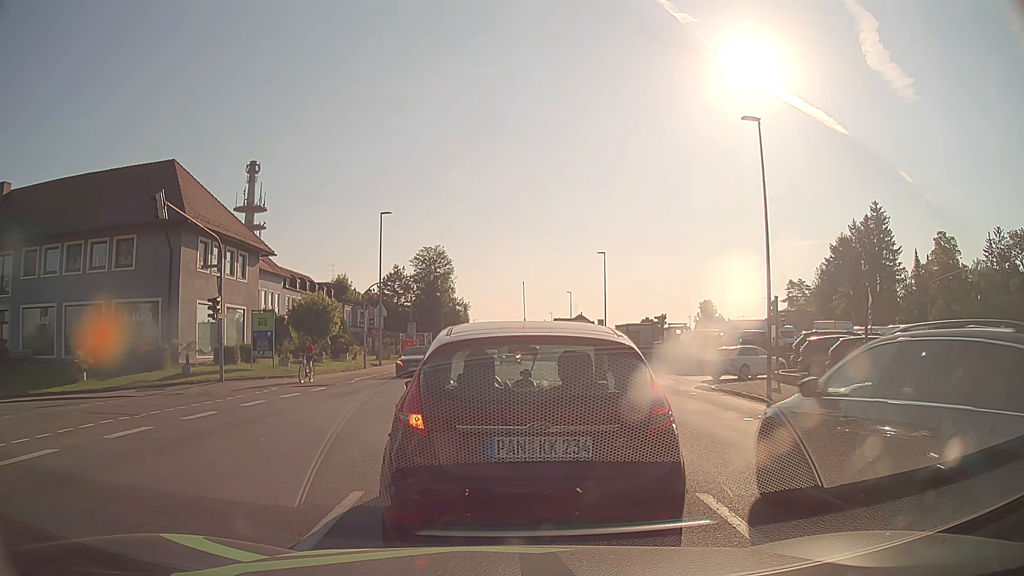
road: tertiary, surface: asphalt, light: Day
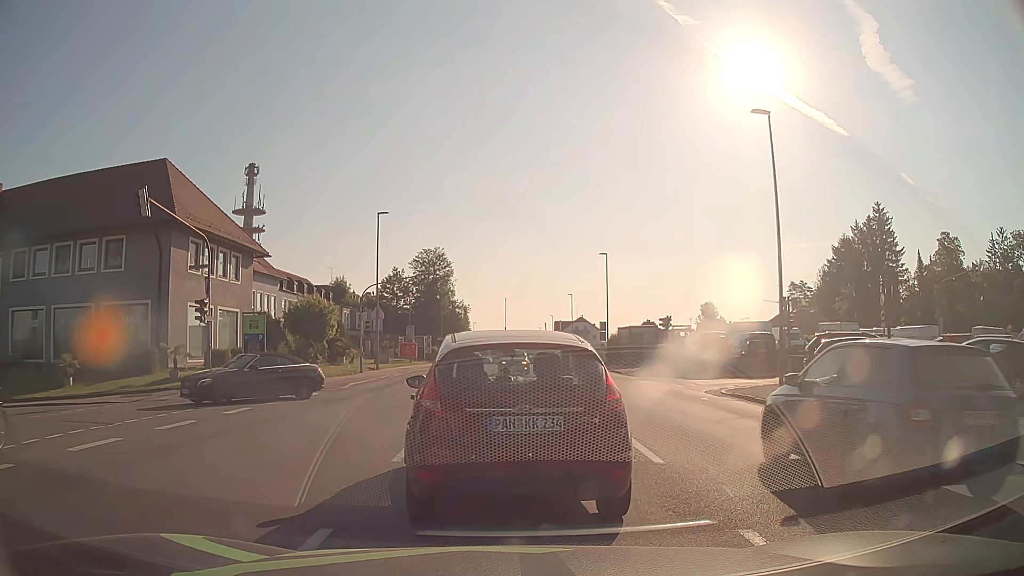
(0.0, +1.2) m; 0°
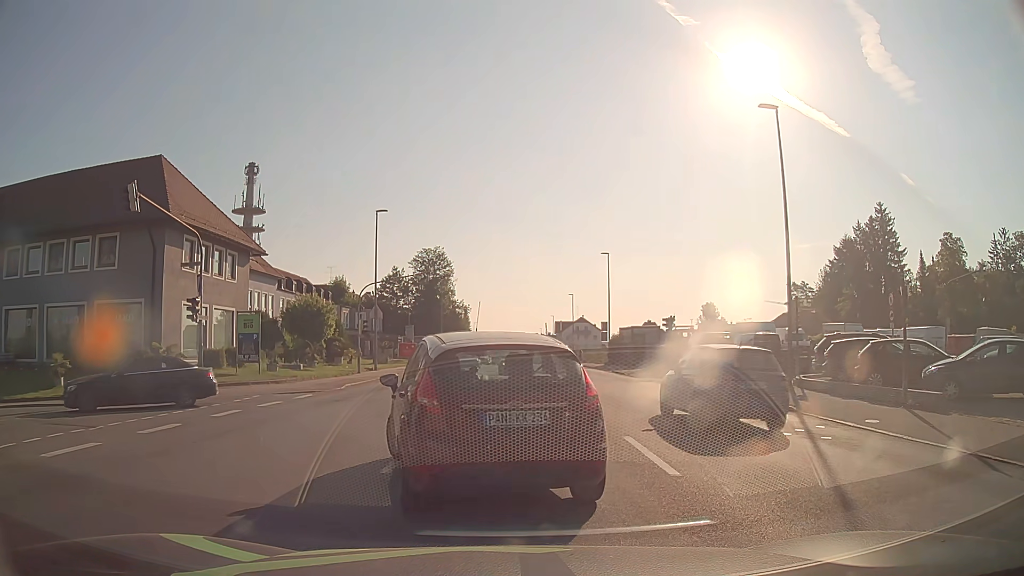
(0.0, +0.7) m; 0°
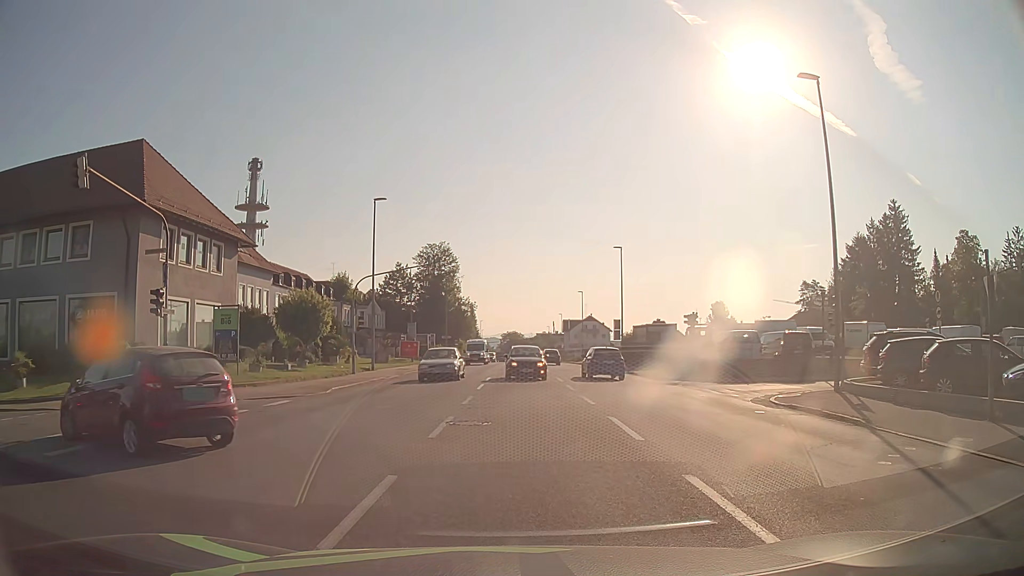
(+0.1, +3.2) m; +1°
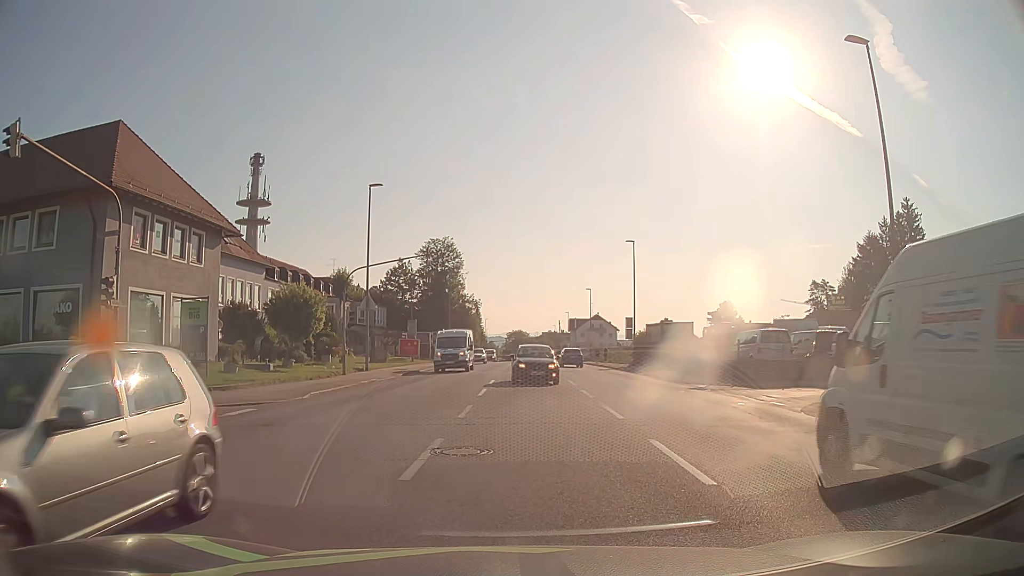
(0.0, +3.2) m; 0°
